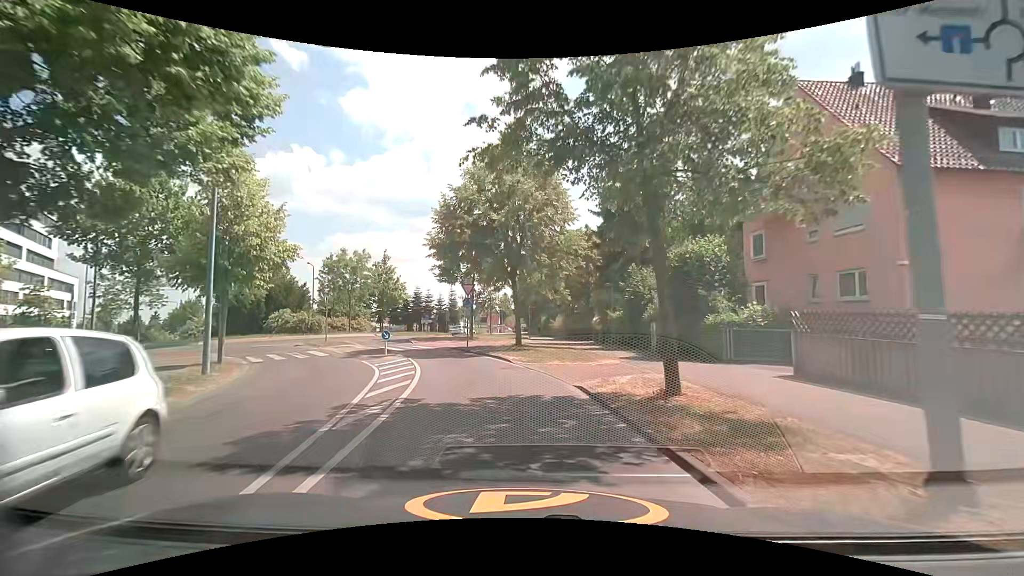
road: tertiary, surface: asphalt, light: Day
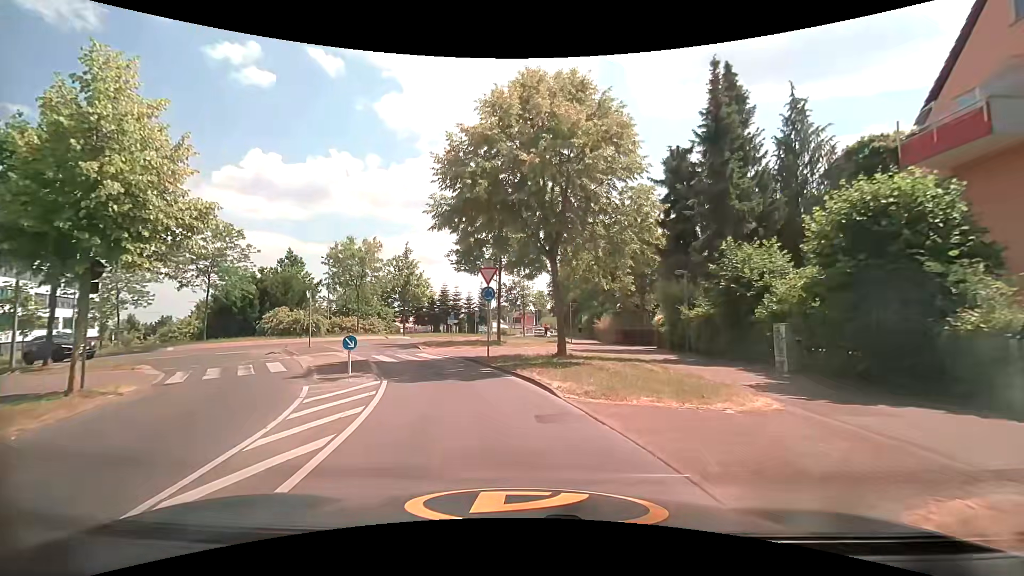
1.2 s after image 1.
(-0.2, +8.4) m; -4°
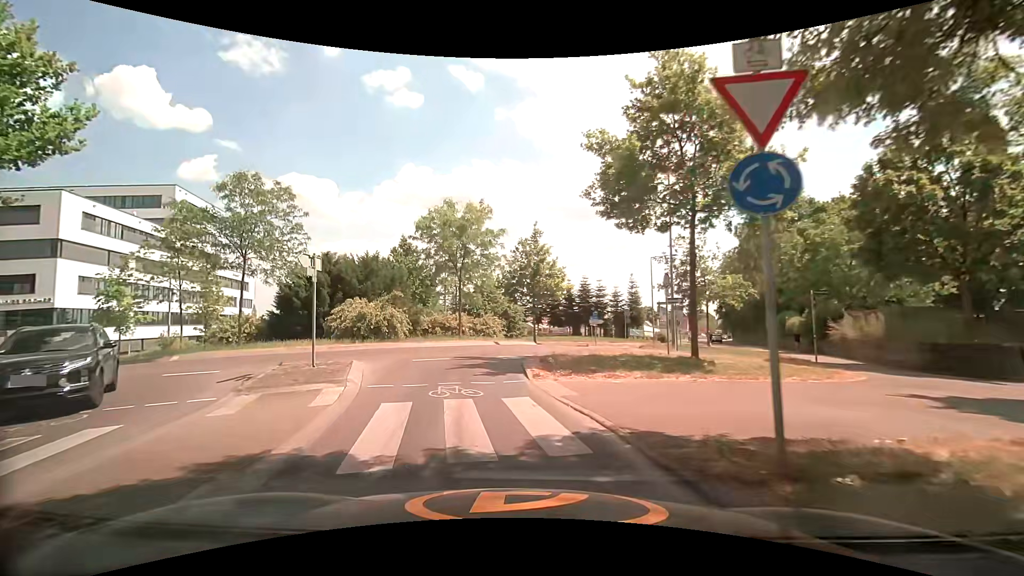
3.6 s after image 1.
(-1.8, +14.9) m; -15°
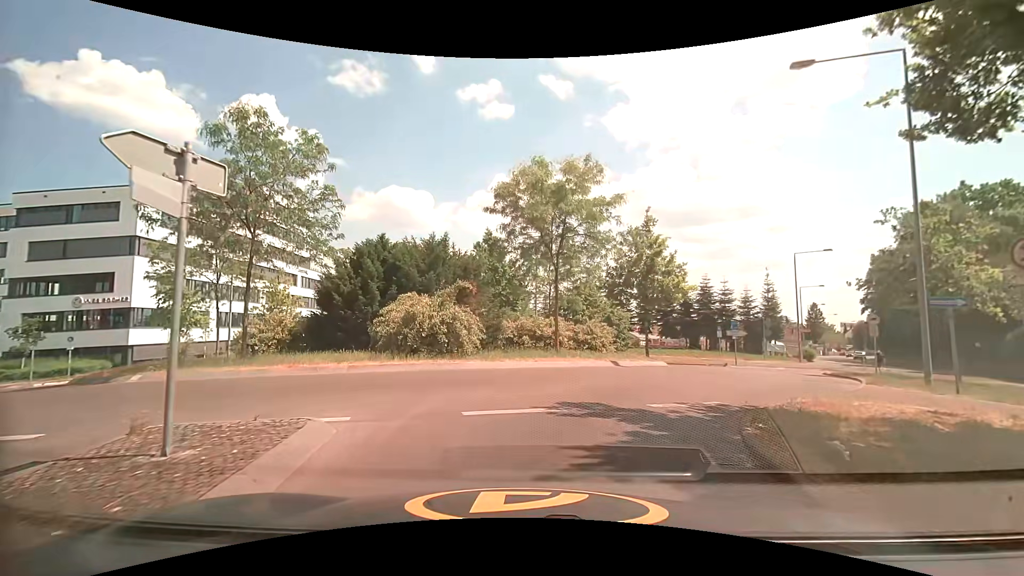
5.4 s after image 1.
(-1.2, +9.0) m; -10°
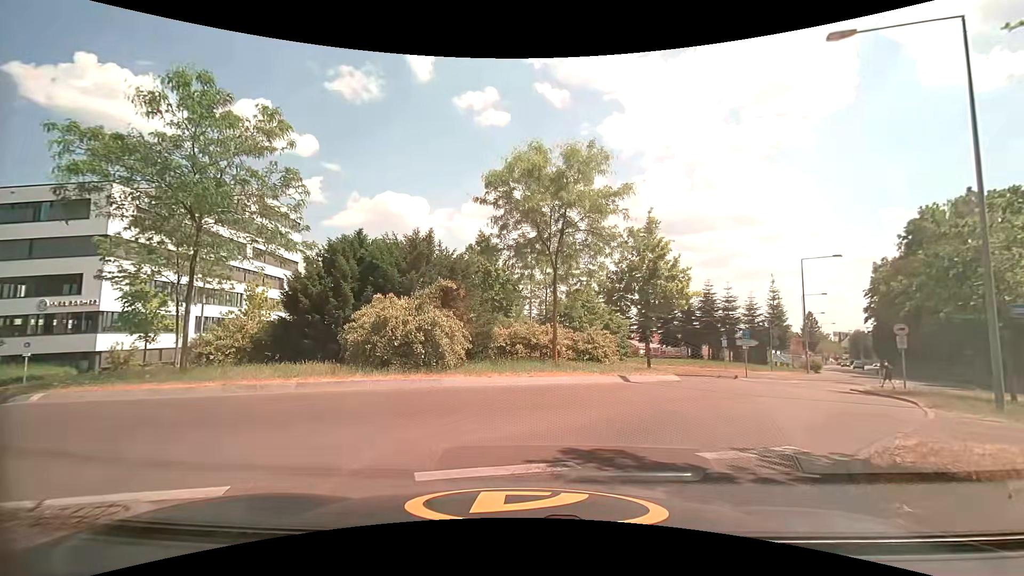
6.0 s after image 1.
(-0.1, +2.6) m; 0°
(+2, +10) (+7, +18) (+13, +27) (+20, +33) (+28, +39) (+34, +47) (+39, +56) (+43, +65) (+48, +74) (+52, +83) m
